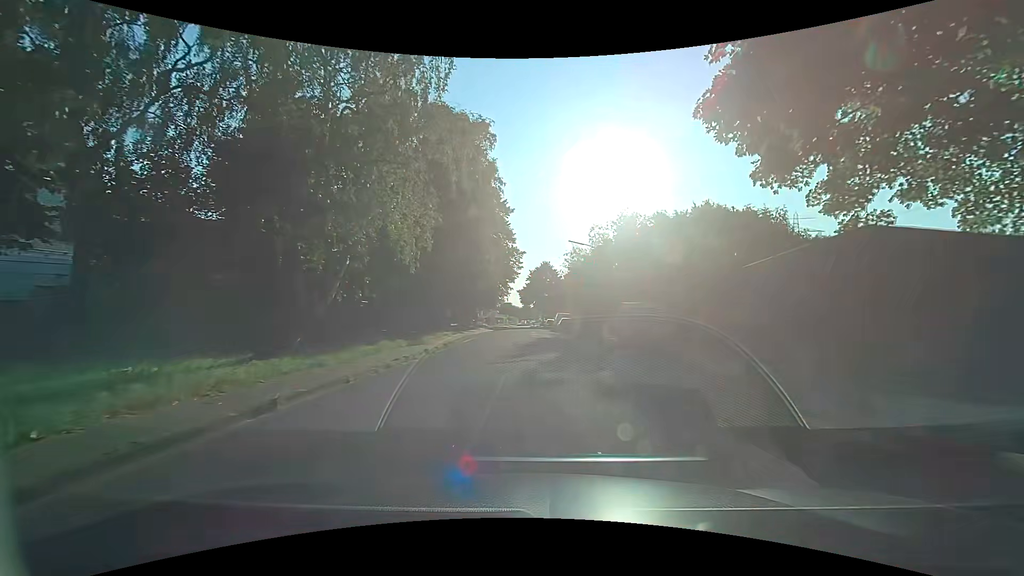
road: residential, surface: asphalt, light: Day
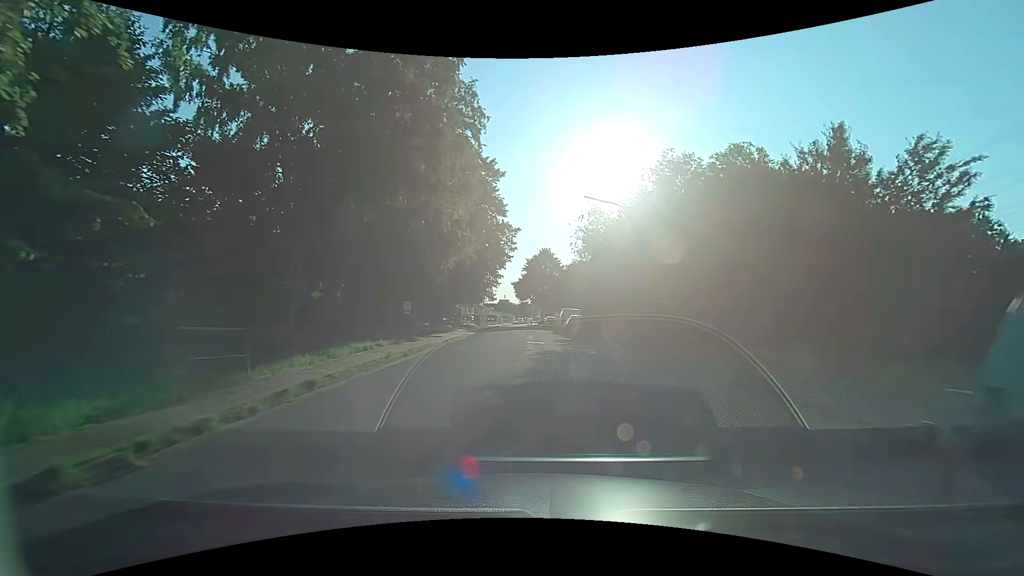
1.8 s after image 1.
(+0.1, +14.6) m; +1°
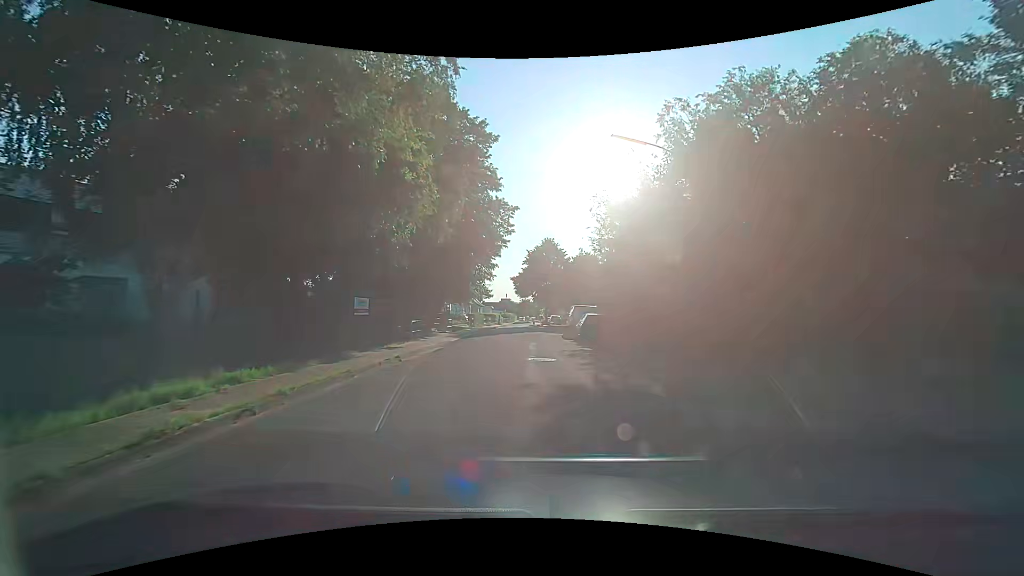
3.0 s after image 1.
(-0.1, +9.0) m; -1°
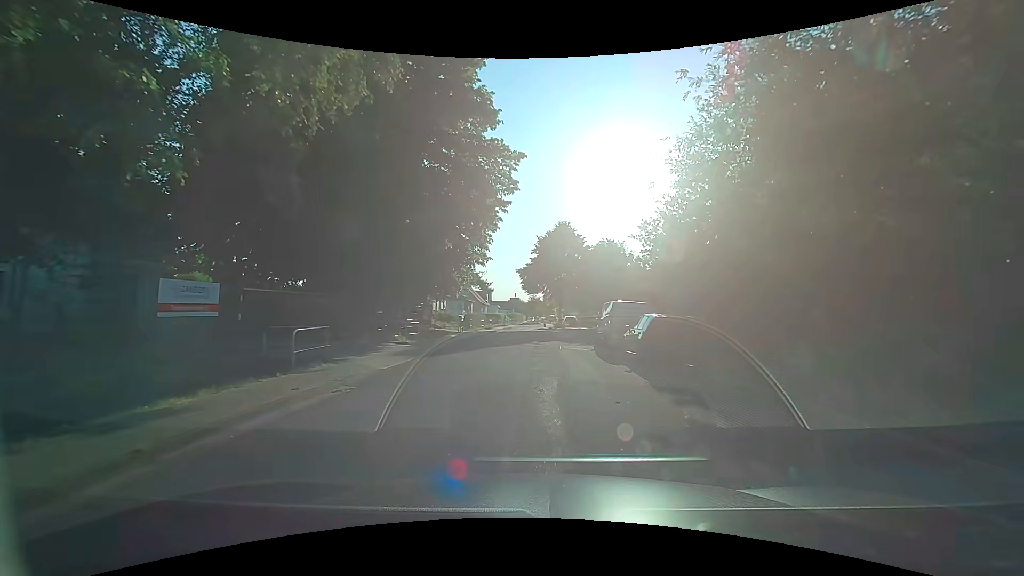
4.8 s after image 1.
(-0.1, +12.5) m; 0°
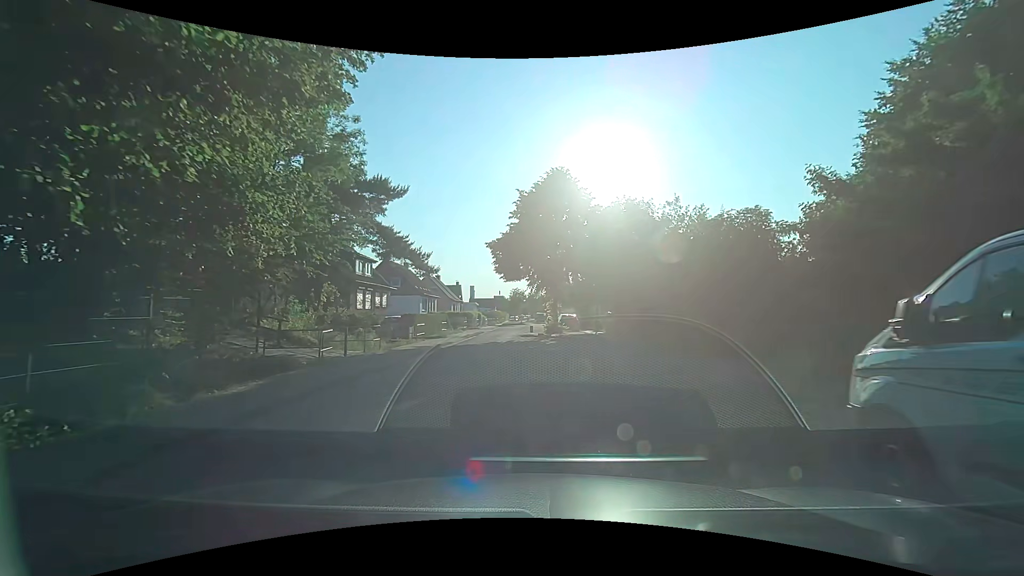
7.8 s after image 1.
(-0.2, +20.4) m; +1°
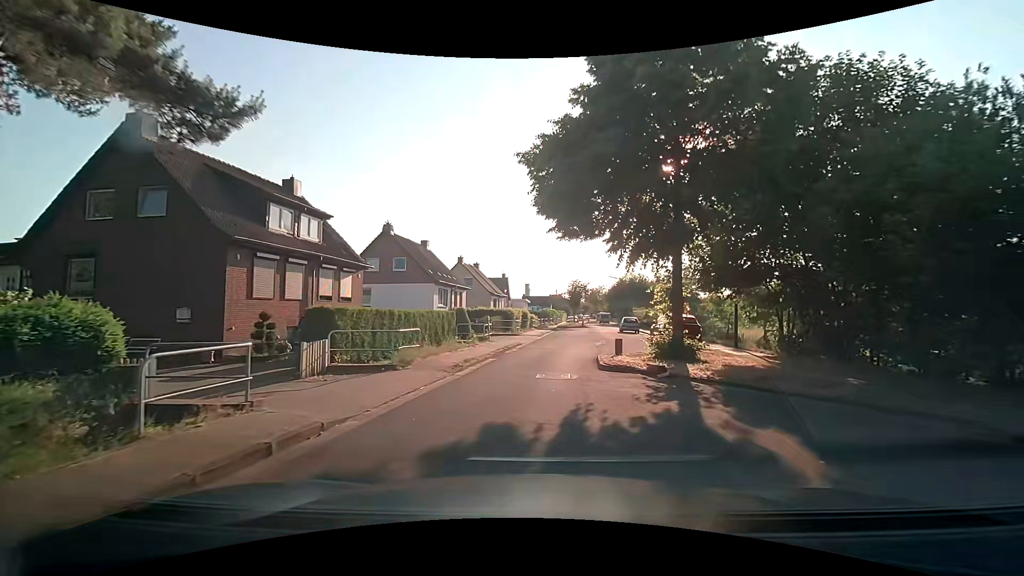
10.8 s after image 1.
(-1.0, +20.1) m; -7°
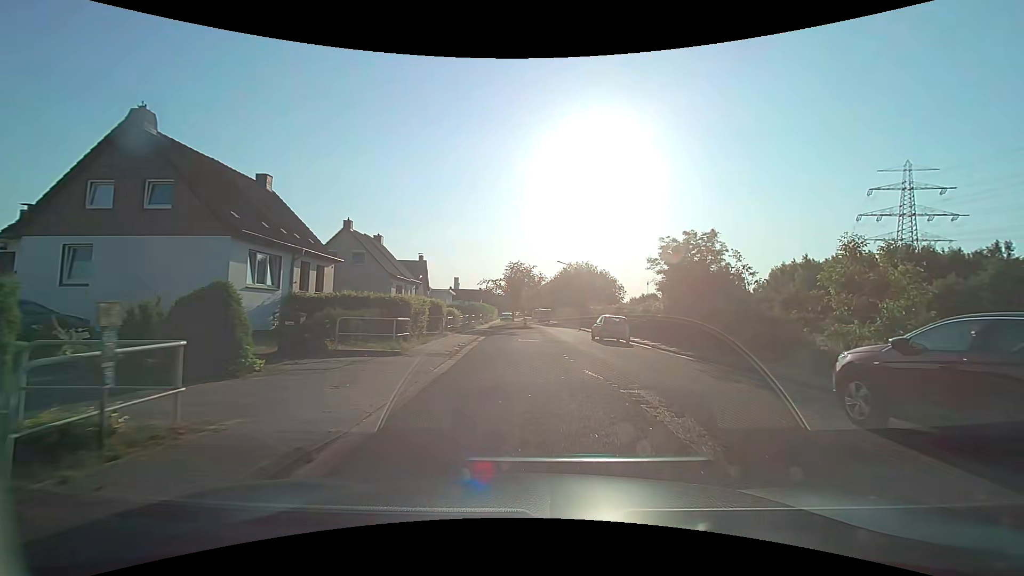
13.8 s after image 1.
(+0.4, +20.2) m; +7°
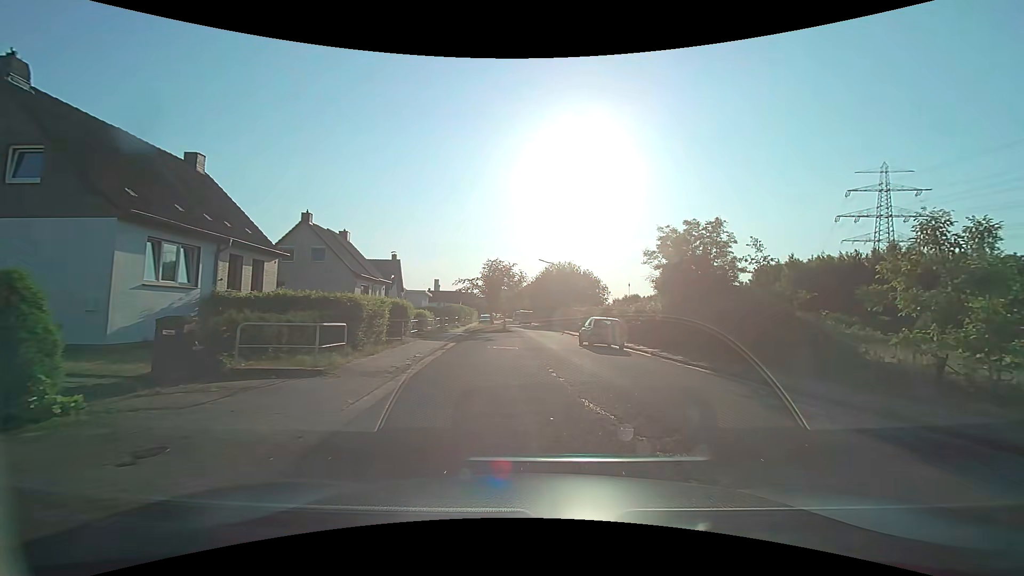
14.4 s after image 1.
(+0.1, +4.0) m; +4°
(0, +10) (0, +20) (0, +30) (0, +40) (-1, +50) (-1, +60) (-2, +70) (-4, +80) (-6, +90) (-8, +99) m
